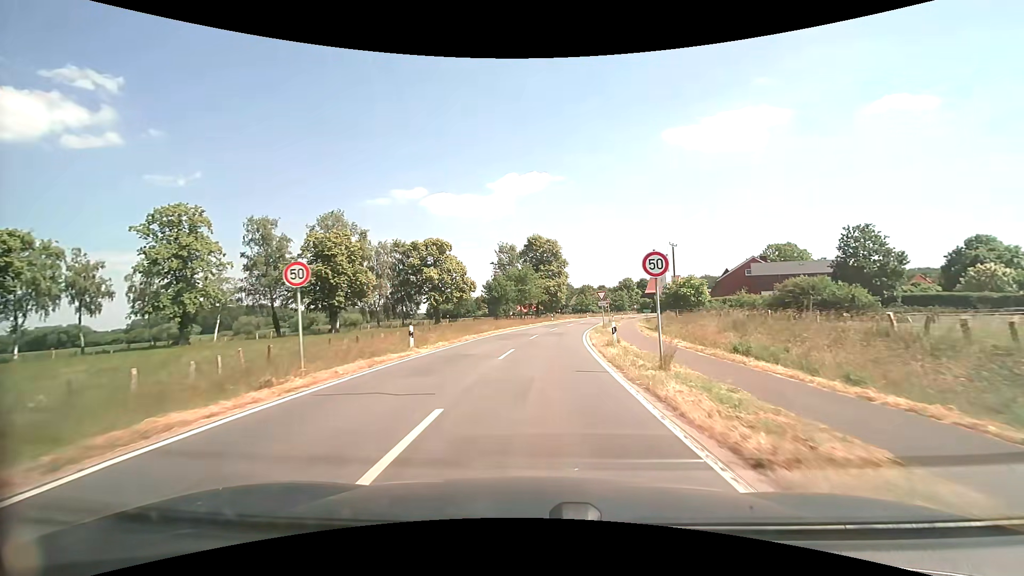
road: tertiary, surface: asphalt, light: Day
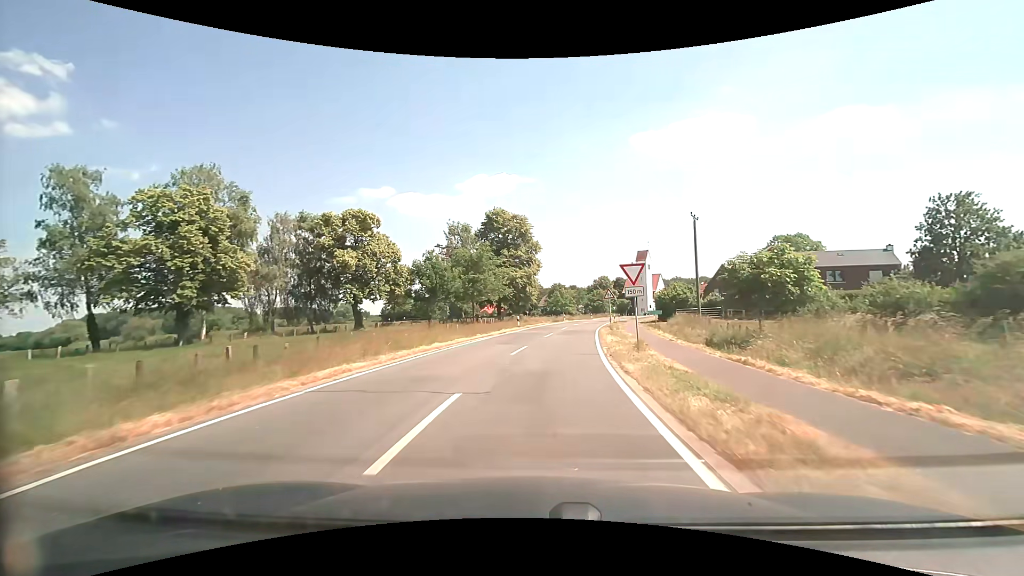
(+0.8, +22.6) m; +4°
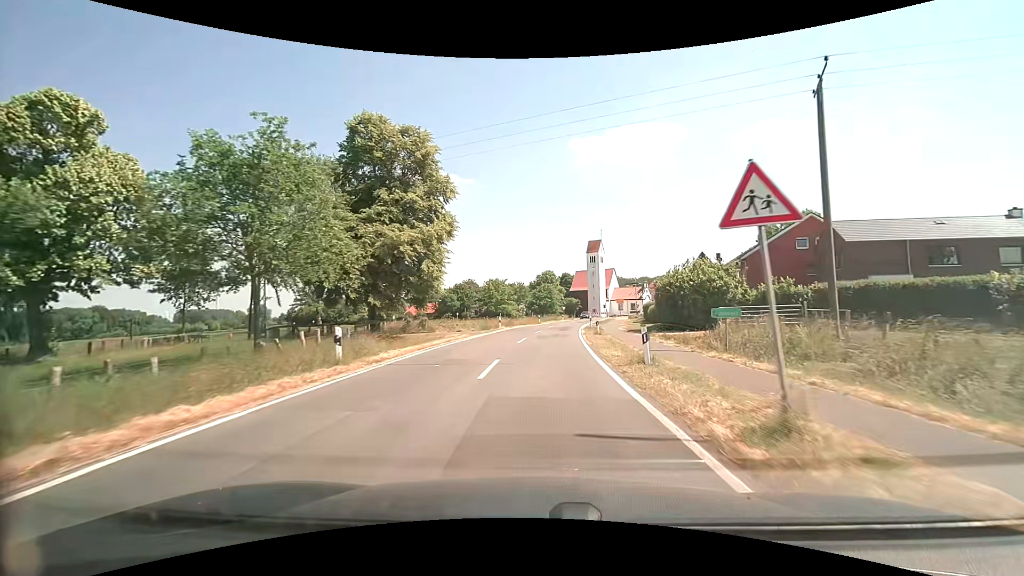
(+1.8, +30.0) m; +7°
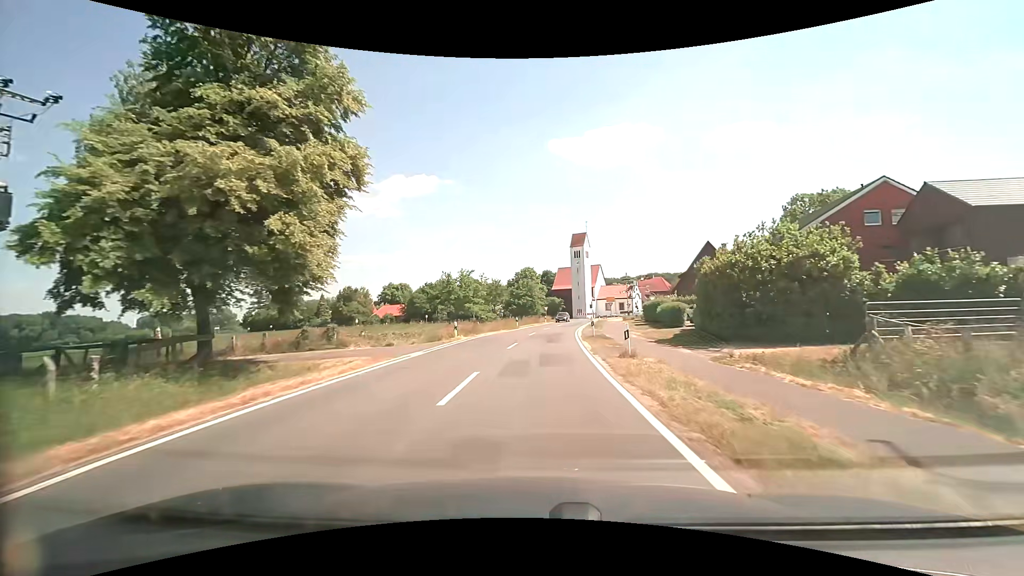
(+0.3, +14.7) m; +3°
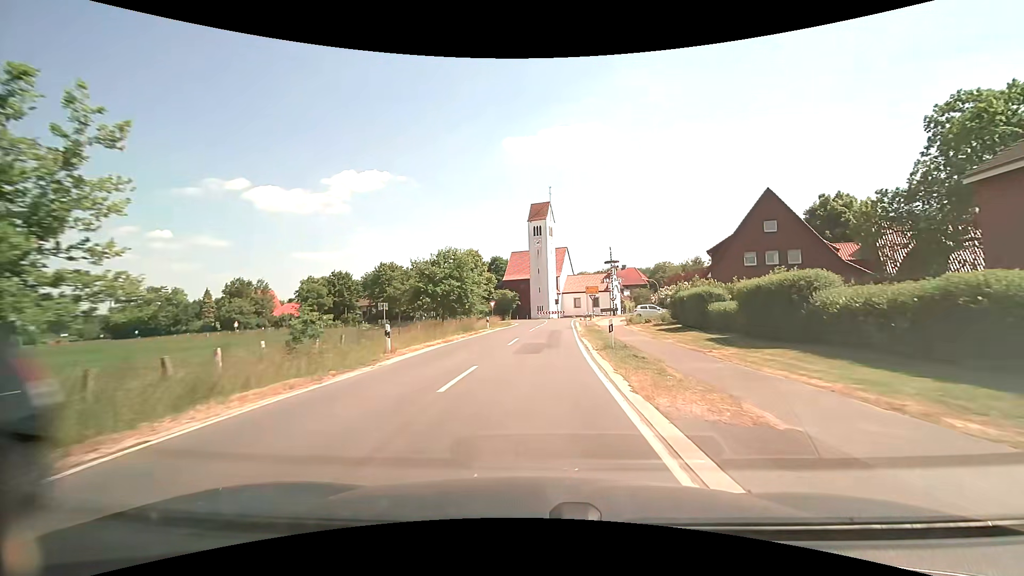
(+1.3, +34.5) m; +5°
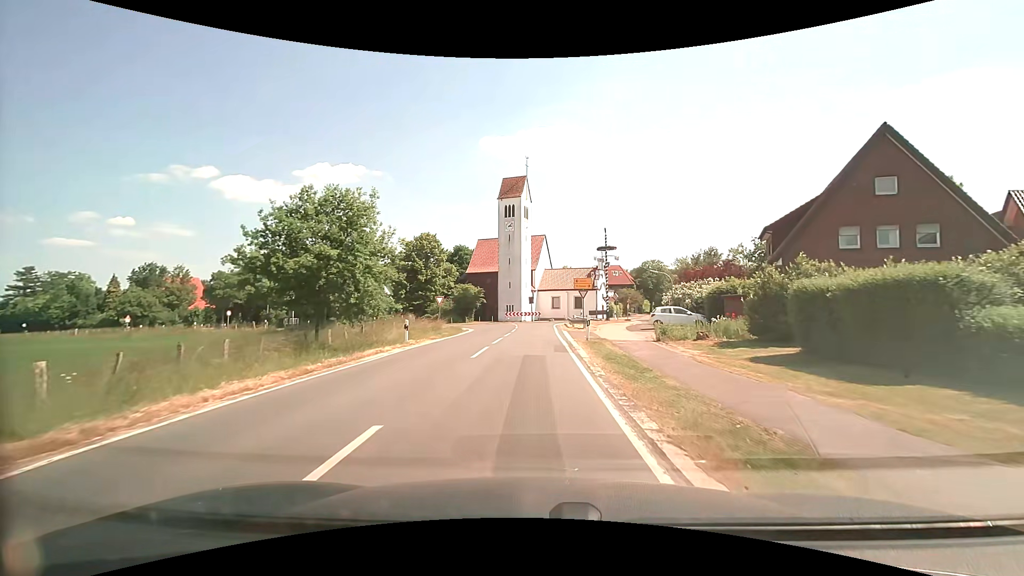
(+0.5, +18.6) m; +3°
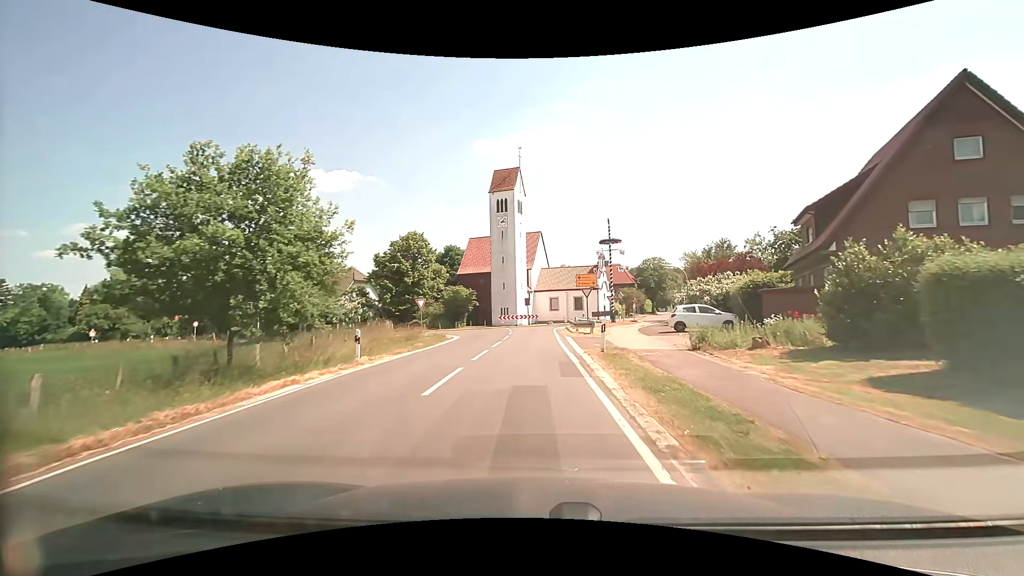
(0.0, +5.7) m; +1°
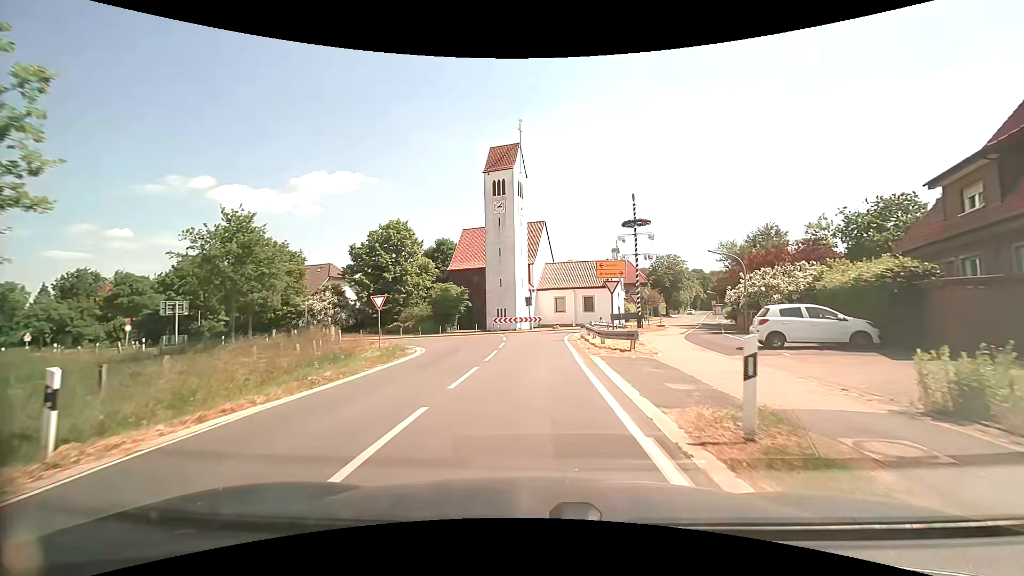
(-0.1, +10.5) m; -1°
(0, +10) (0, +20) (0, +30) (+2, +40) (+8, +48) (+14, +56) (+19, +64) (+23, +74) (+26, +83) (+29, +93) m
